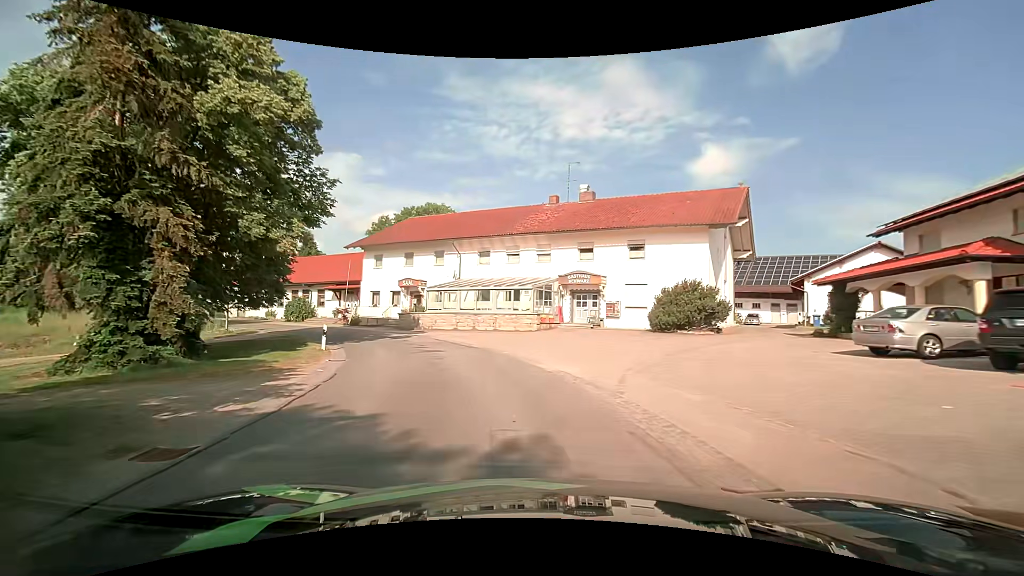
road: tertiary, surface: asphalt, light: Day
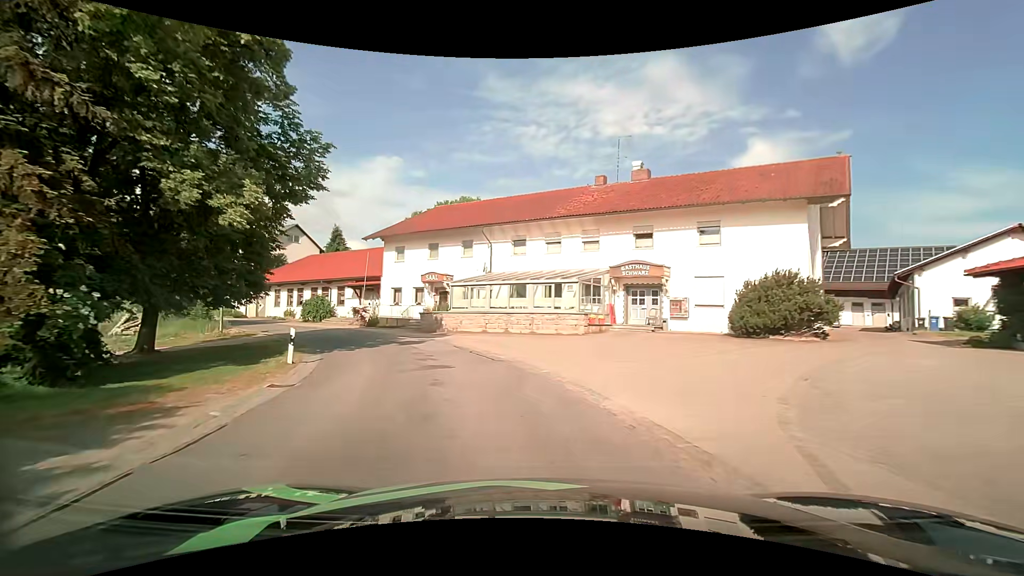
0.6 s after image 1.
(-0.1, +5.8) m; -3°
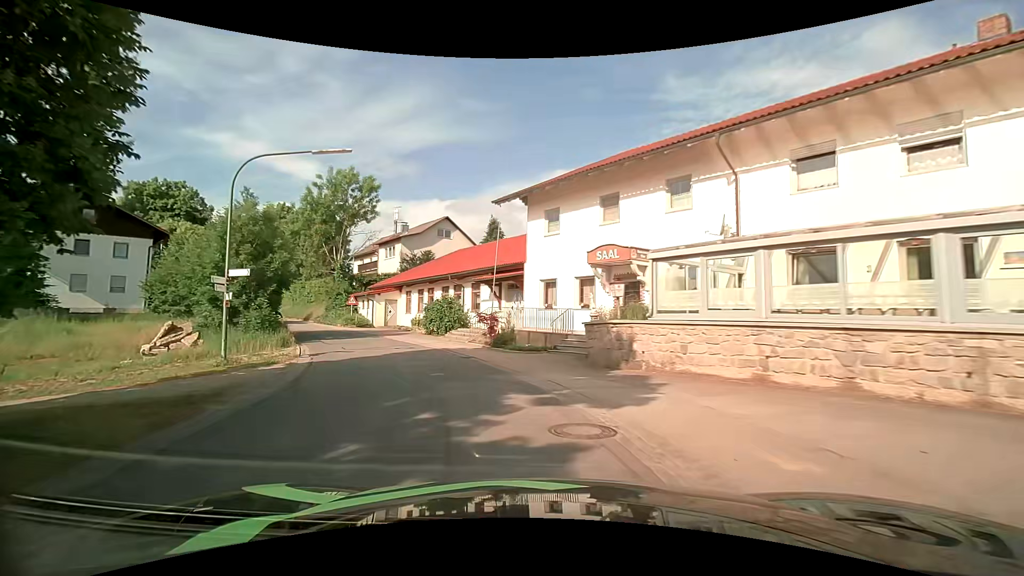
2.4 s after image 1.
(-2.9, +16.8) m; -20°
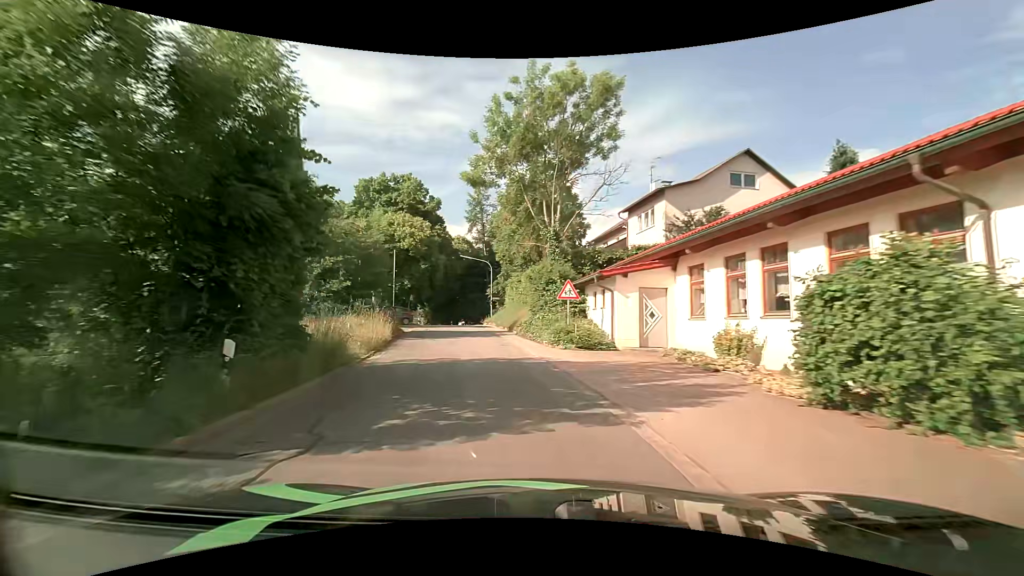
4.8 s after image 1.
(-6.2, +22.3) m; -30°
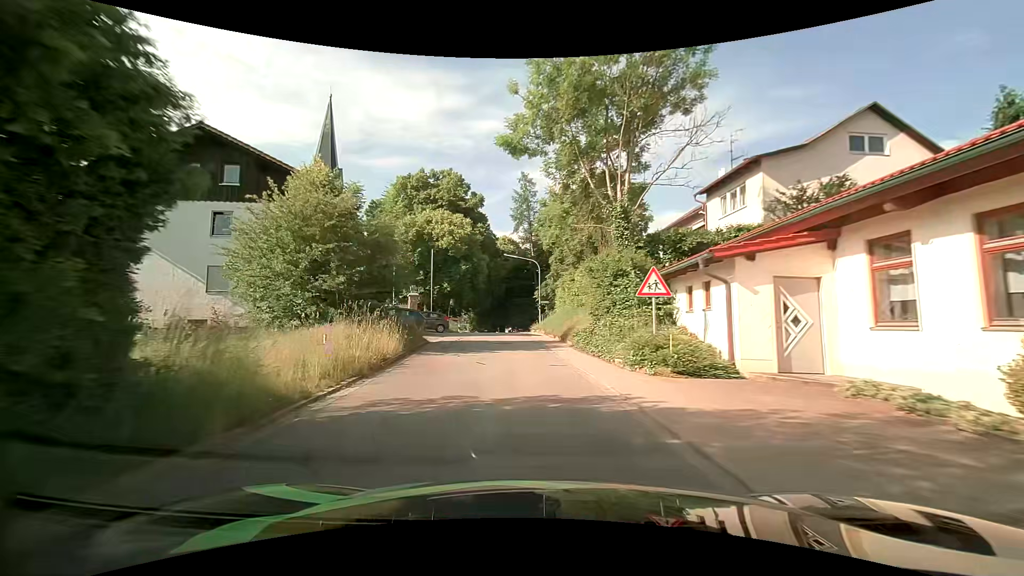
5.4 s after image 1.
(-0.3, +6.2) m; -5°
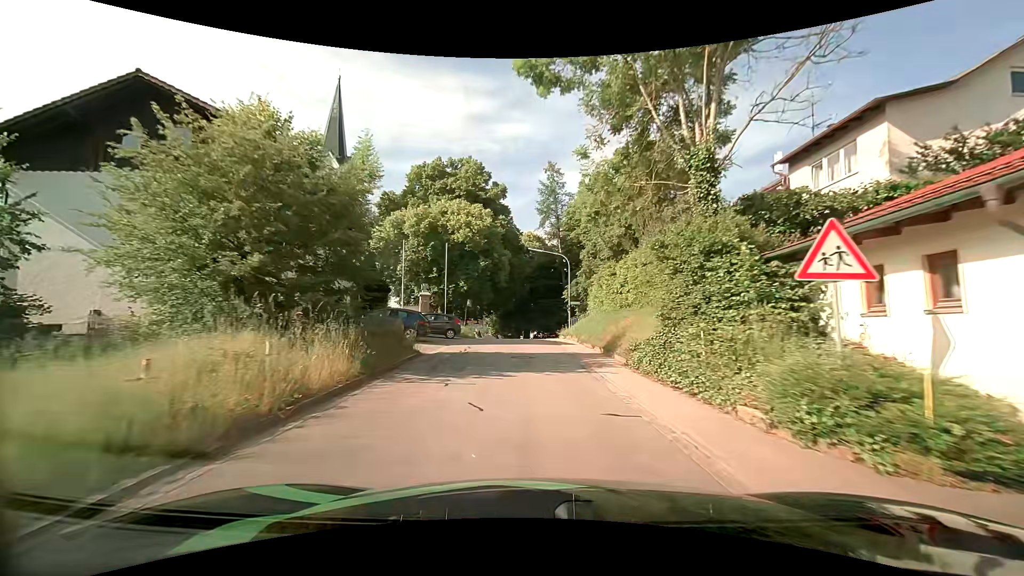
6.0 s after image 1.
(-0.2, +6.4) m; -3°
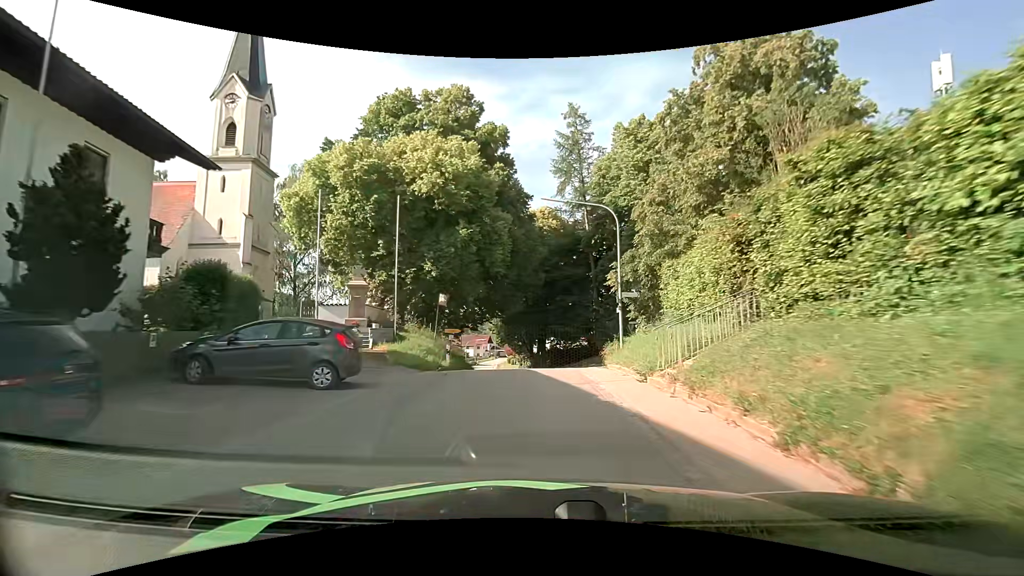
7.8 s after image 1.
(-0.2, +19.2) m; -1°
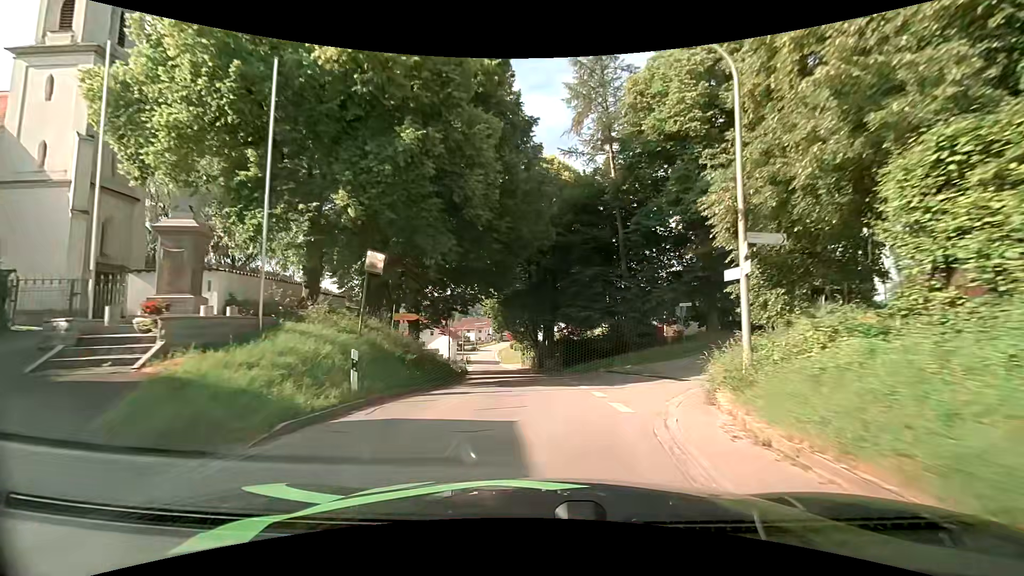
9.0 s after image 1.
(-0.2, +12.4) m; -1°
(0, +10) (0, +20) (-1, +30) (-2, +40) (-3, +50) (-4, +60) (-5, +70) (-6, +80) (-7, +90) (-9, +100) m
